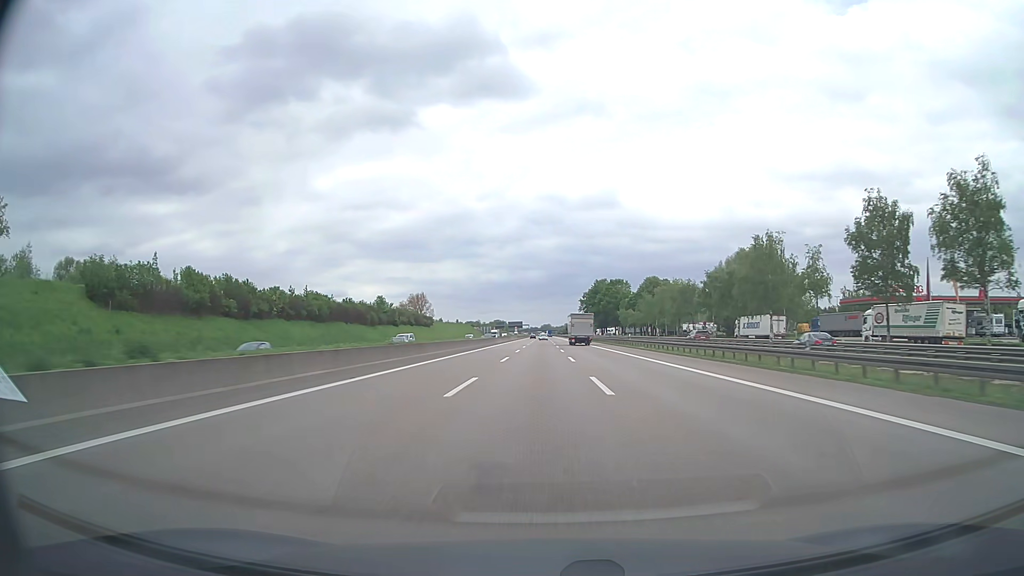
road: motorway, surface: asphalt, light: Day
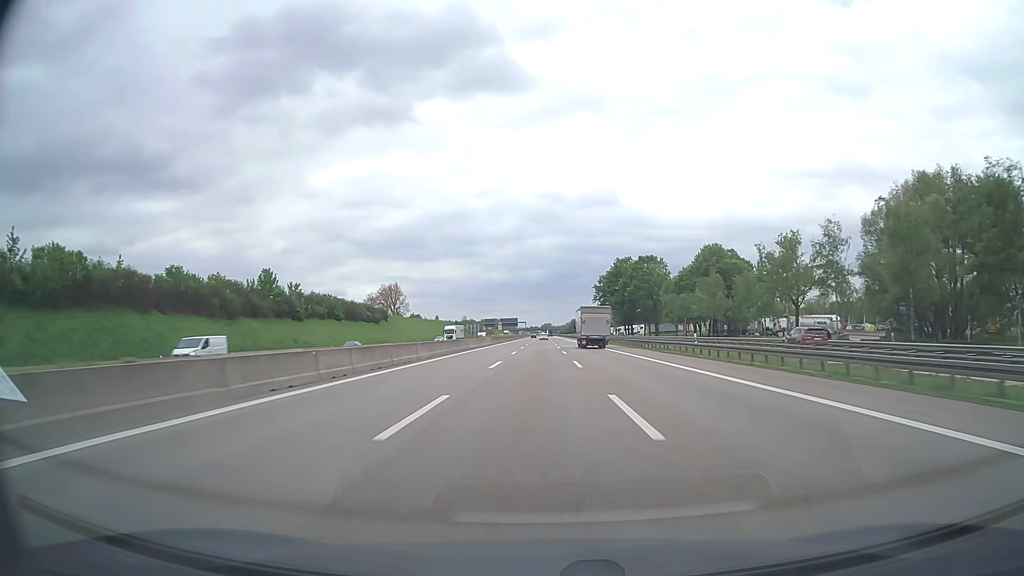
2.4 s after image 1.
(0.0, +78.8) m; 0°
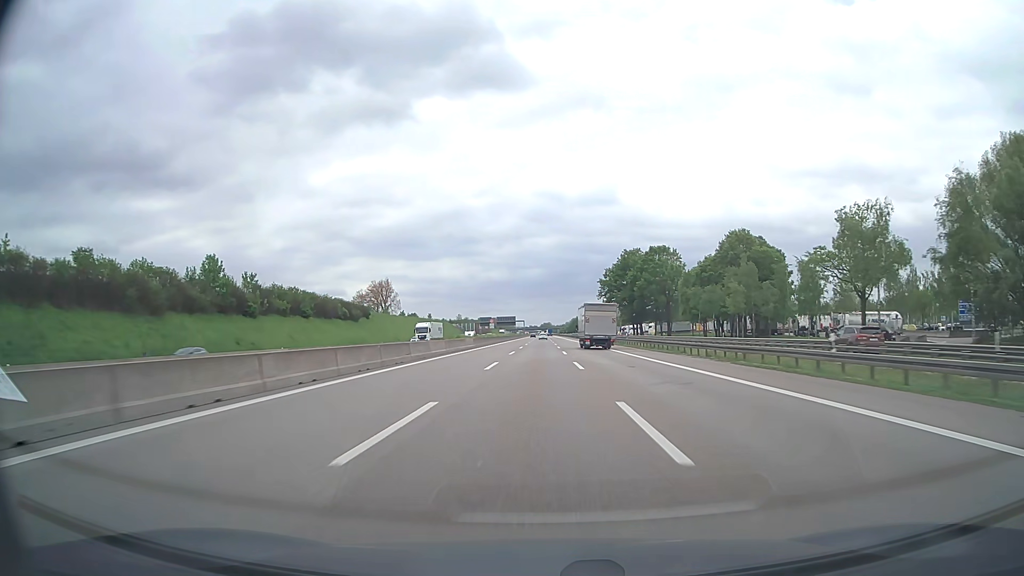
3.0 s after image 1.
(0.0, +19.8) m; 0°
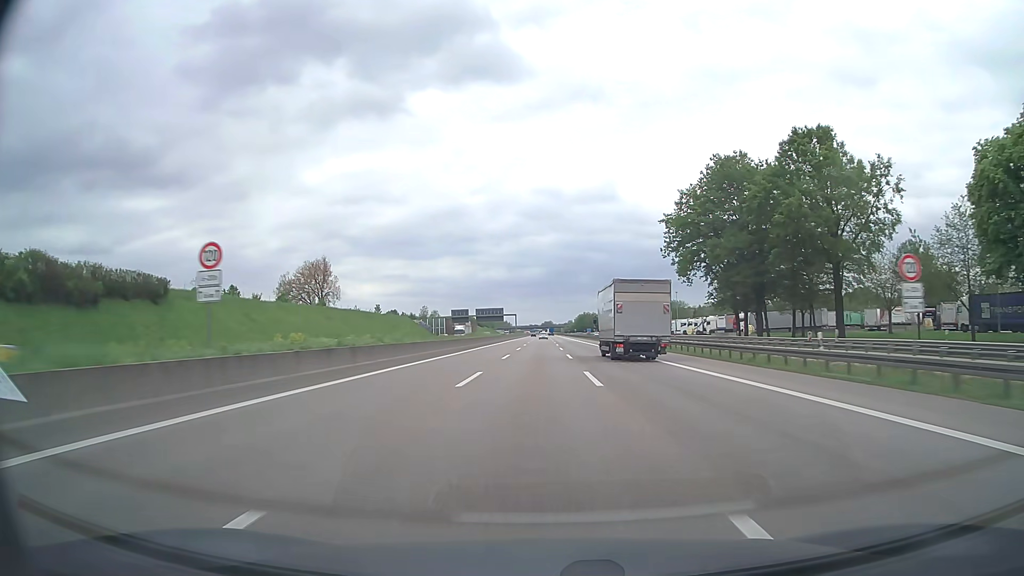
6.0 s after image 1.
(0.0, +98.5) m; 0°
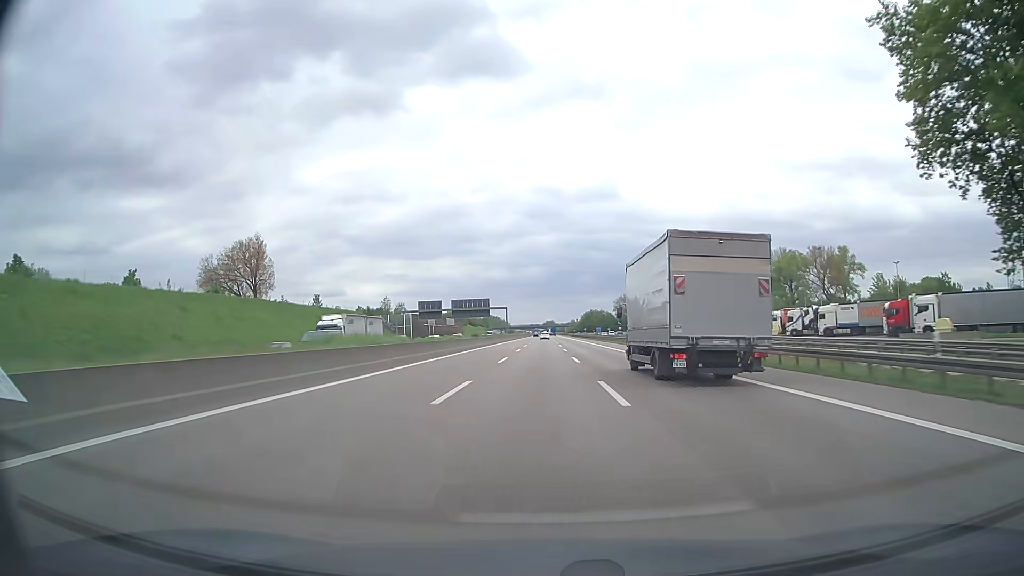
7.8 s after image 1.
(0.0, +59.0) m; 0°
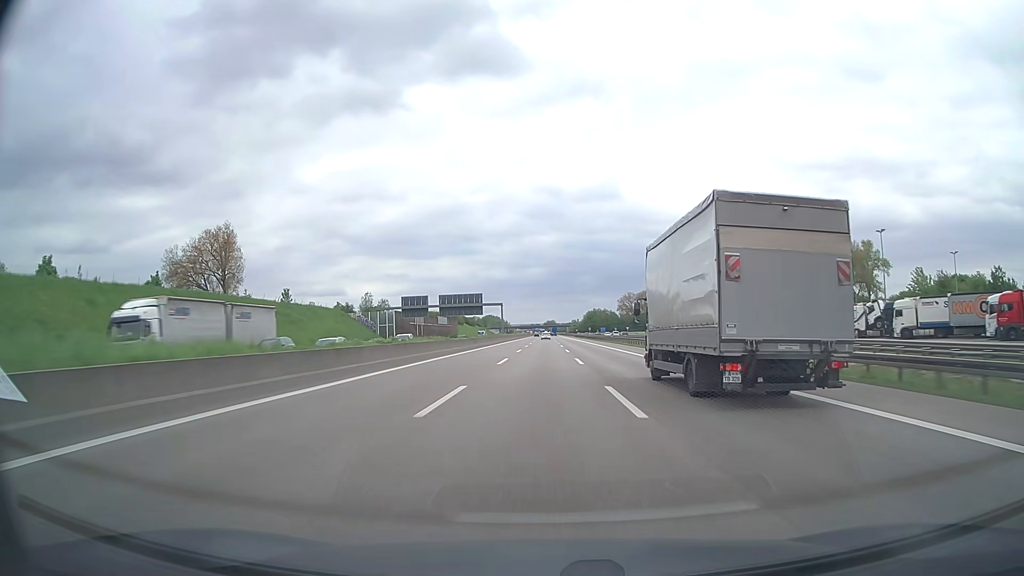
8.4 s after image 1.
(0.0, +19.6) m; 0°
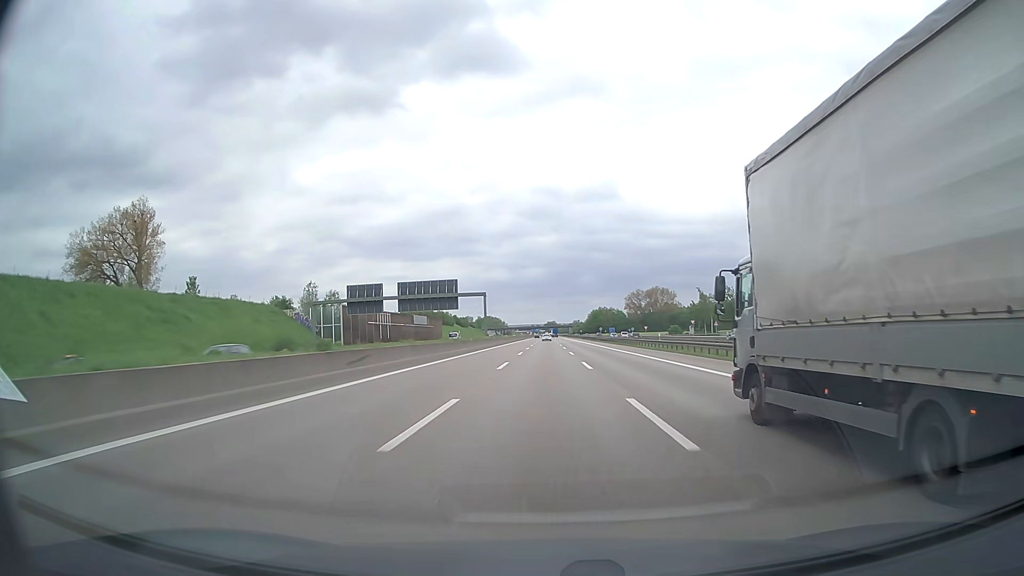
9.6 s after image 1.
(0.0, +39.1) m; 0°
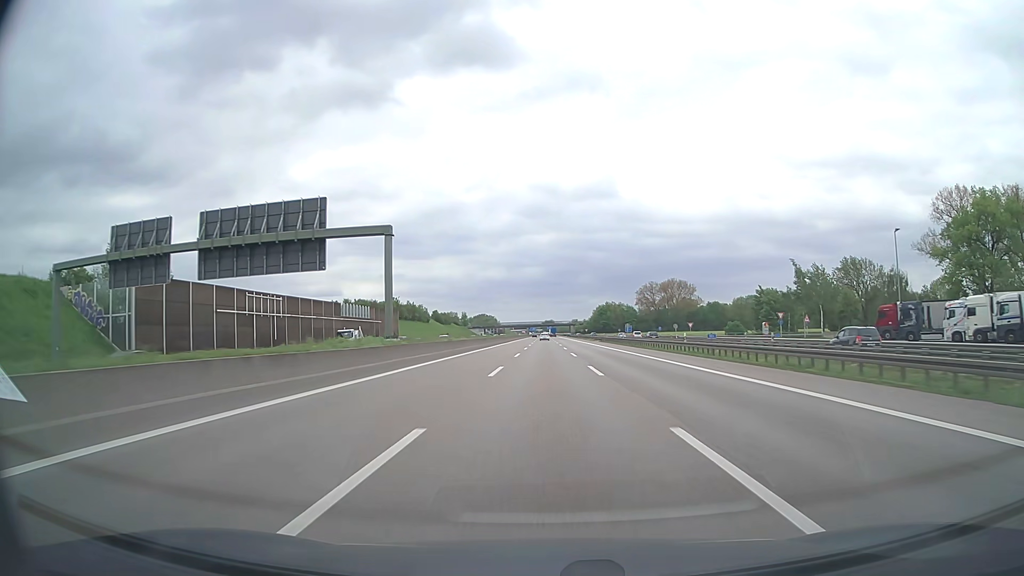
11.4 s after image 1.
(+0.1, +58.7) m; 0°
(0, +10) (0, +20) (0, +30) (0, +40) (0, +50) (0, +60) (0, +70) (0, +80) (0, +90) (0, +100) m
